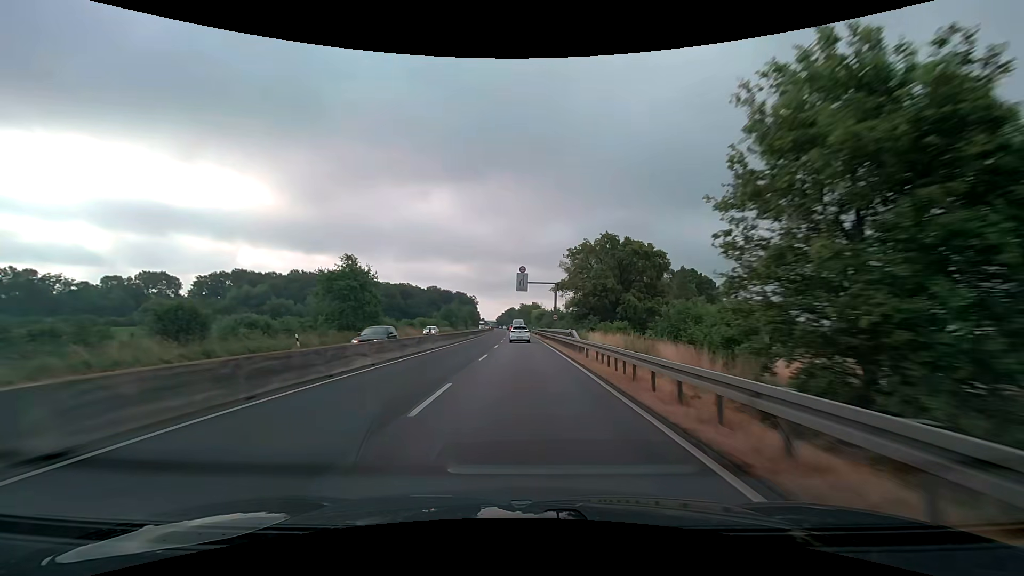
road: trunk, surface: asphalt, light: Day
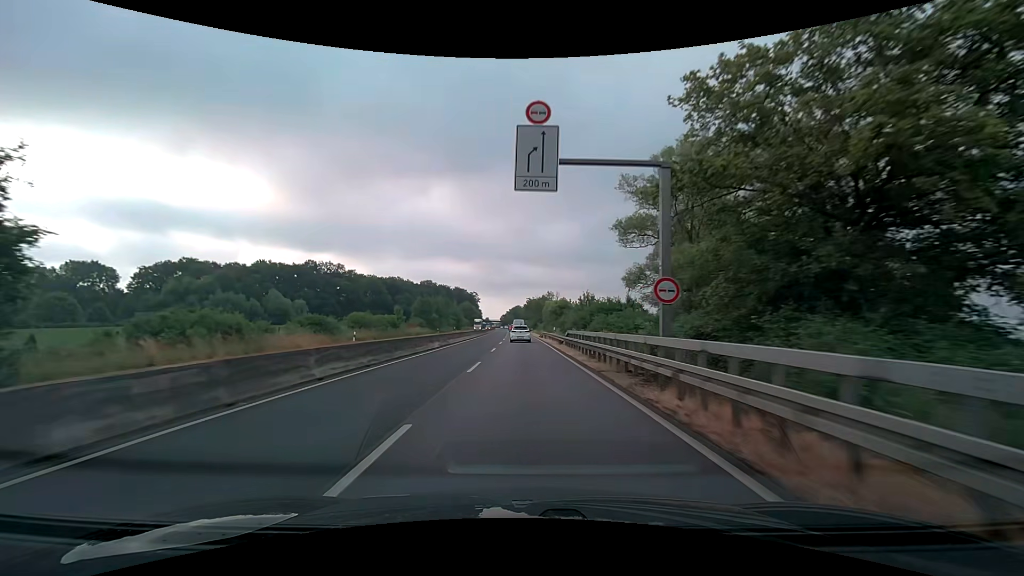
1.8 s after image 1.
(-0.3, +41.2) m; -1°
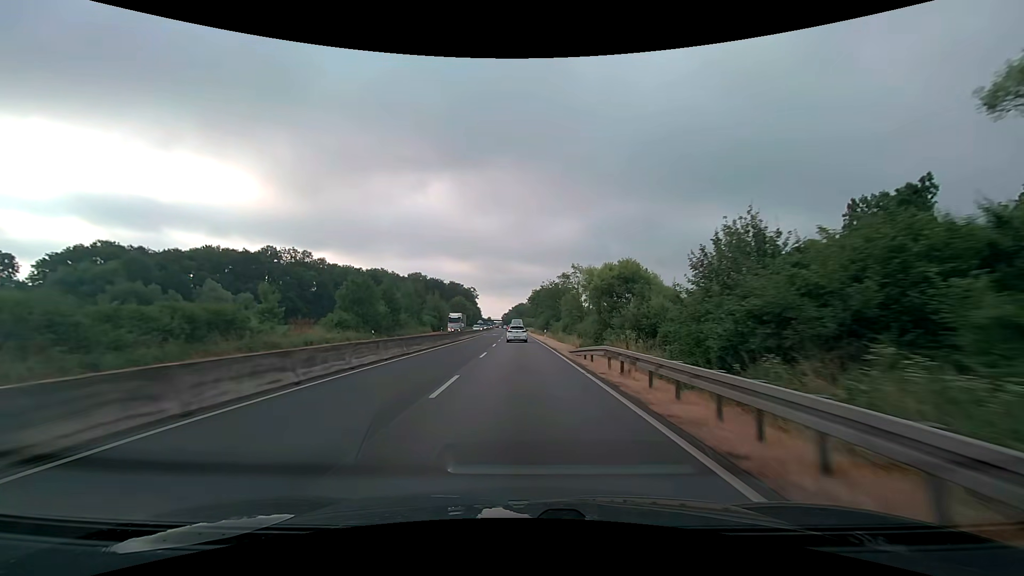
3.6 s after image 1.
(-0.2, +41.2) m; -1°
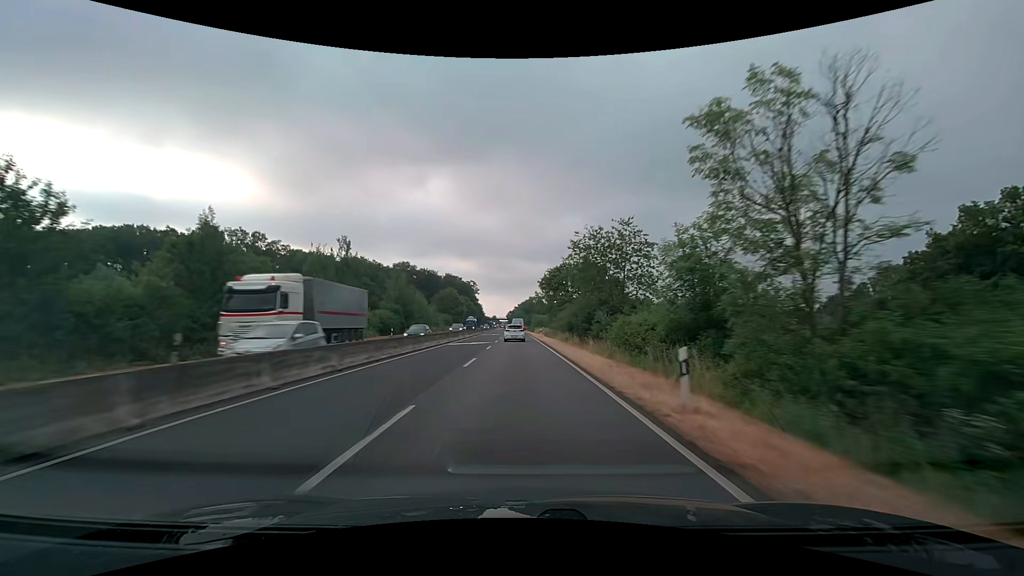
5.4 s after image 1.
(-0.2, +41.2) m; -1°
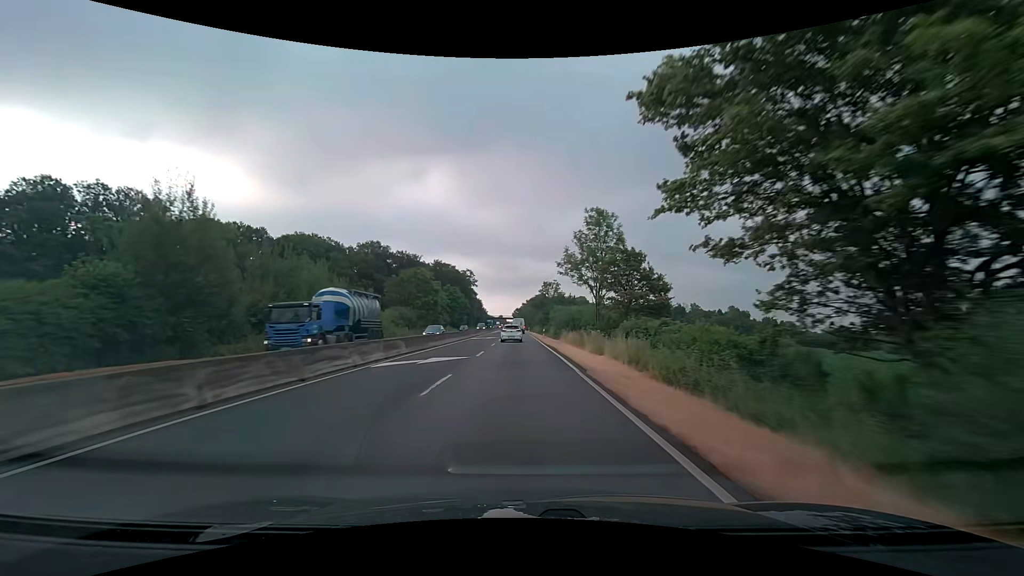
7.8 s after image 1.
(-0.3, +54.7) m; -1°
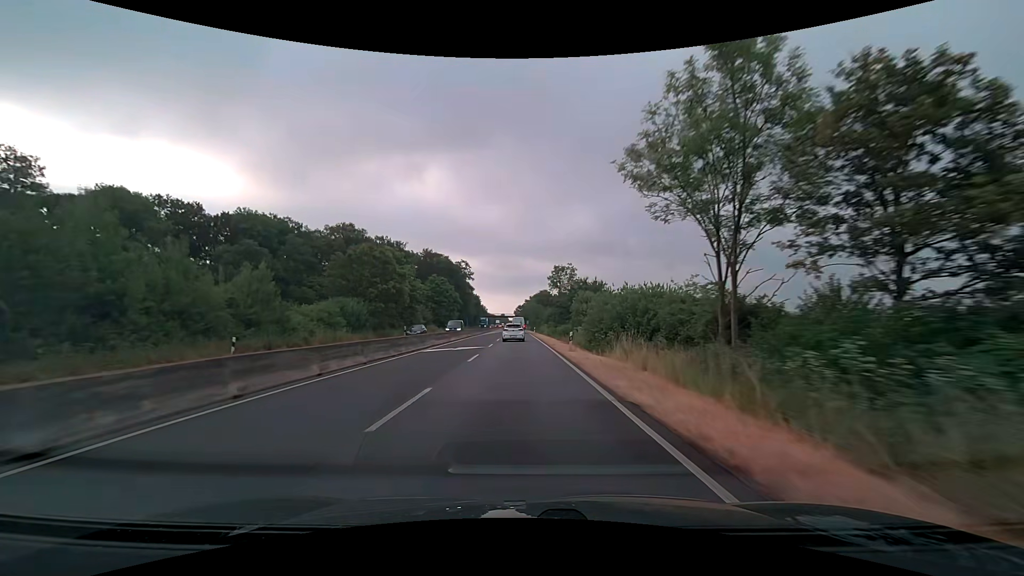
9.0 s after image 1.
(-0.1, +27.1) m; 0°
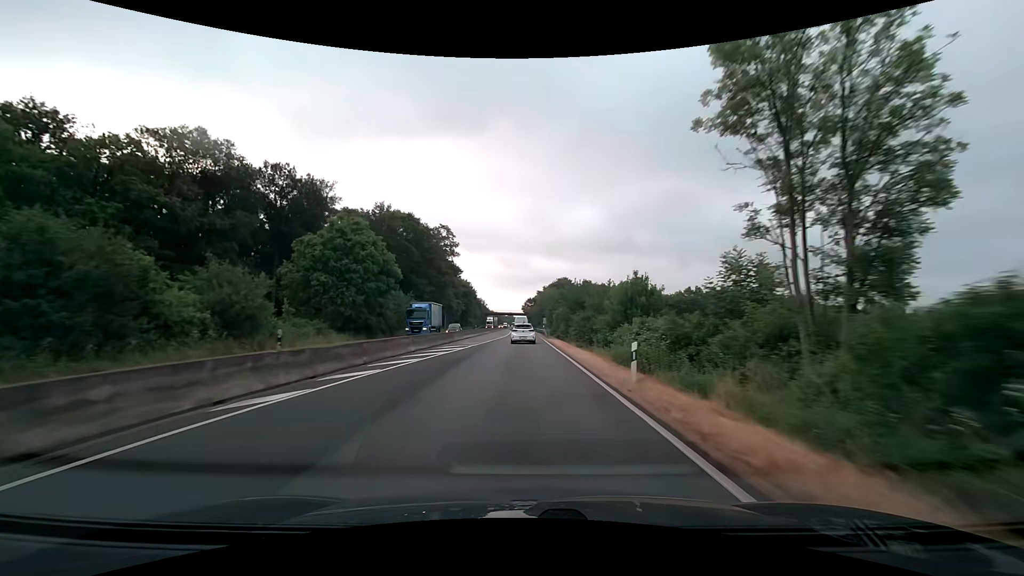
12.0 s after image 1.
(-0.7, +65.1) m; -1°
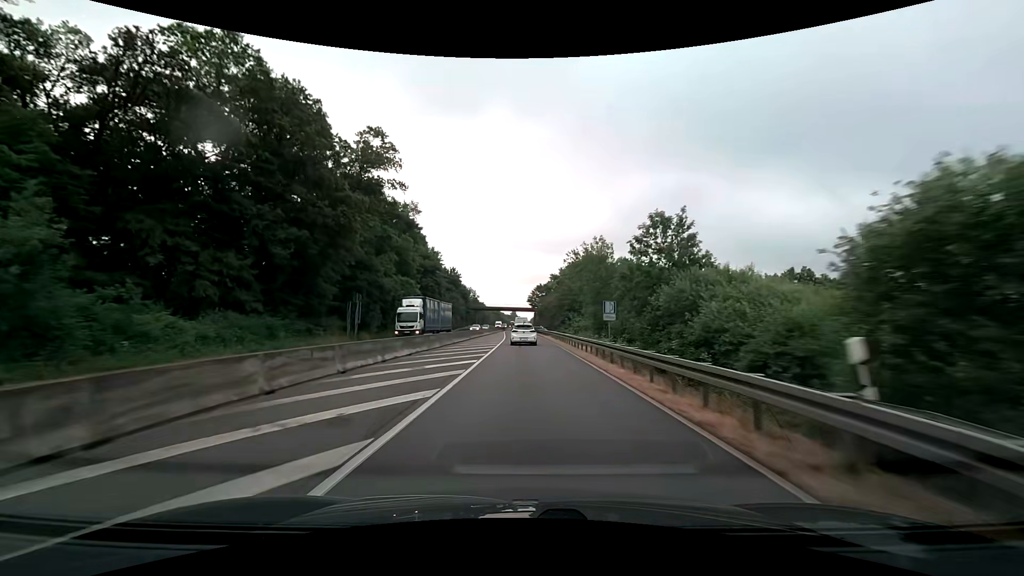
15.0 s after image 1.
(-0.4, +59.0) m; 0°
(0, +10) (0, +20) (0, +30) (0, +40) (0, +50) (0, +60) (0, +70) (-1, +80) (-1, +90) (-1, +100) m
